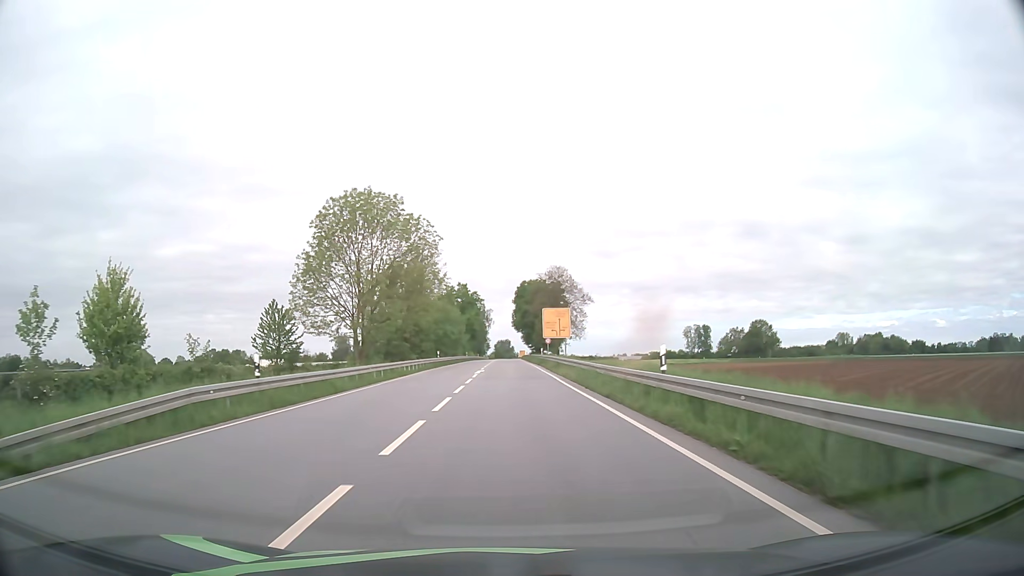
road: primary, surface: asphalt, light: Day
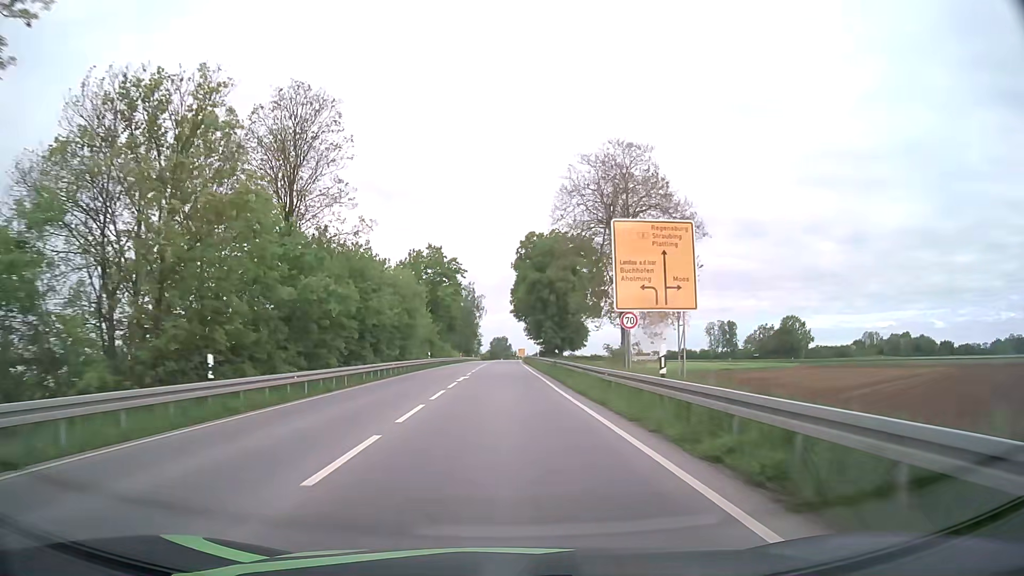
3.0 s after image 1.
(+0.3, +50.5) m; 0°
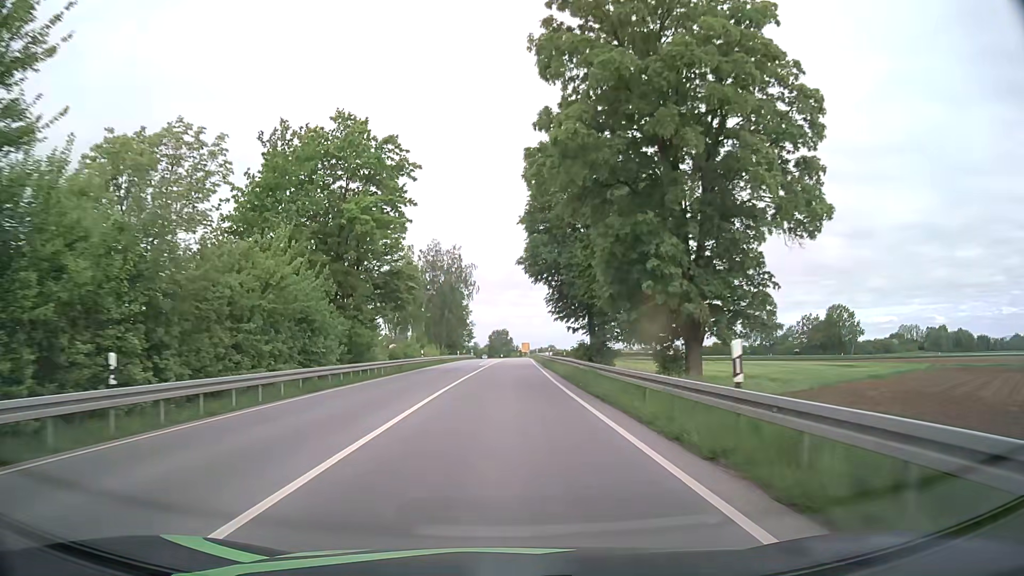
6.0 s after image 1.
(-0.3, +52.6) m; 0°
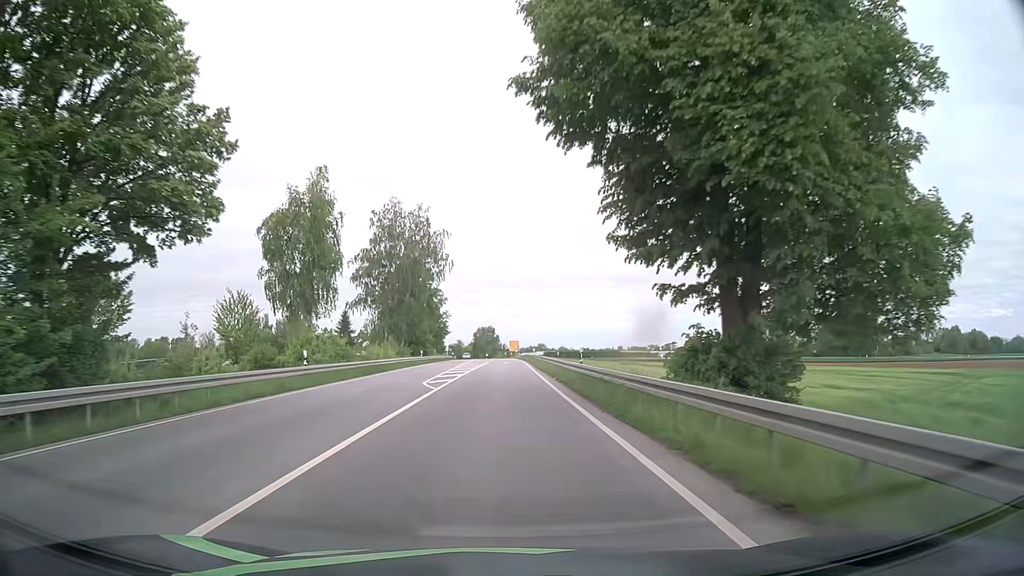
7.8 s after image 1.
(+0.2, +31.9) m; +1°
